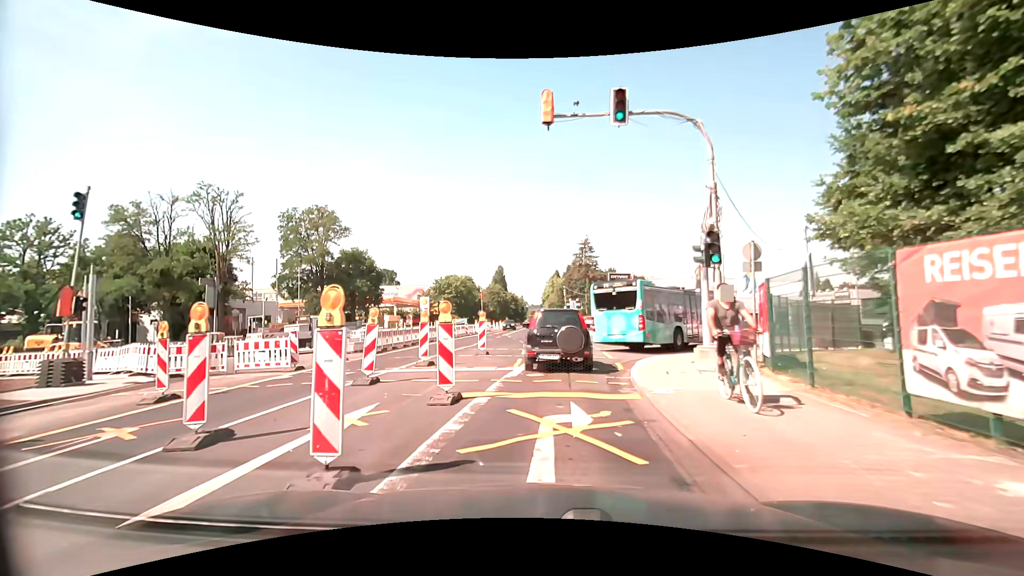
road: secondary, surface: asphalt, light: Day
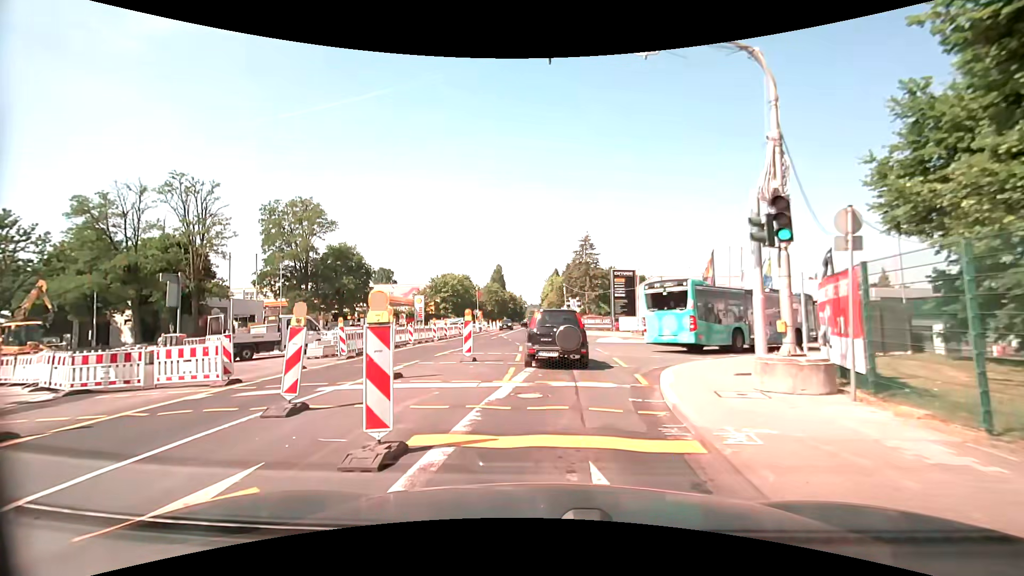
(0.0, +3.5) m; +1°
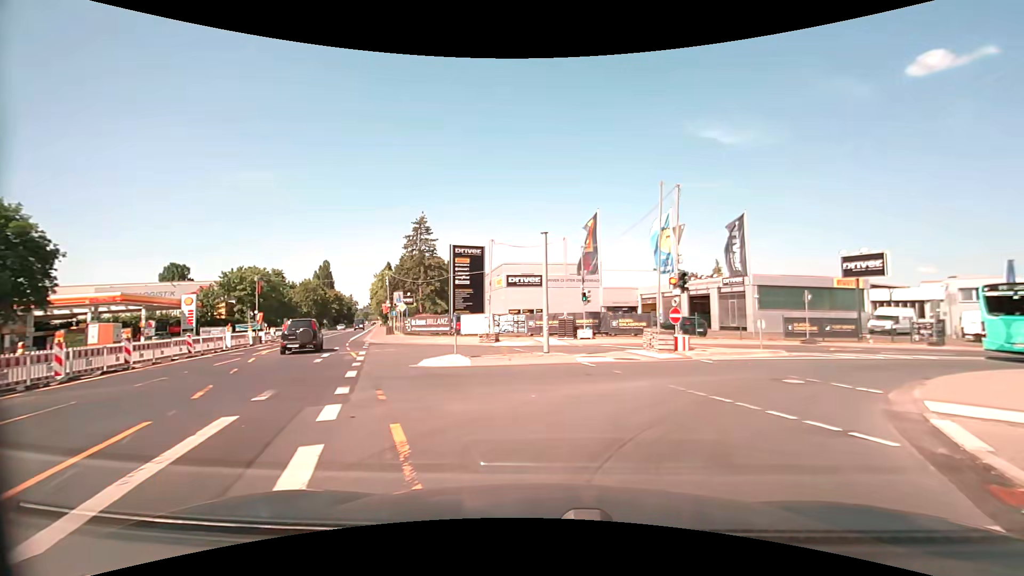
(+1.4, +17.1) m; +17°
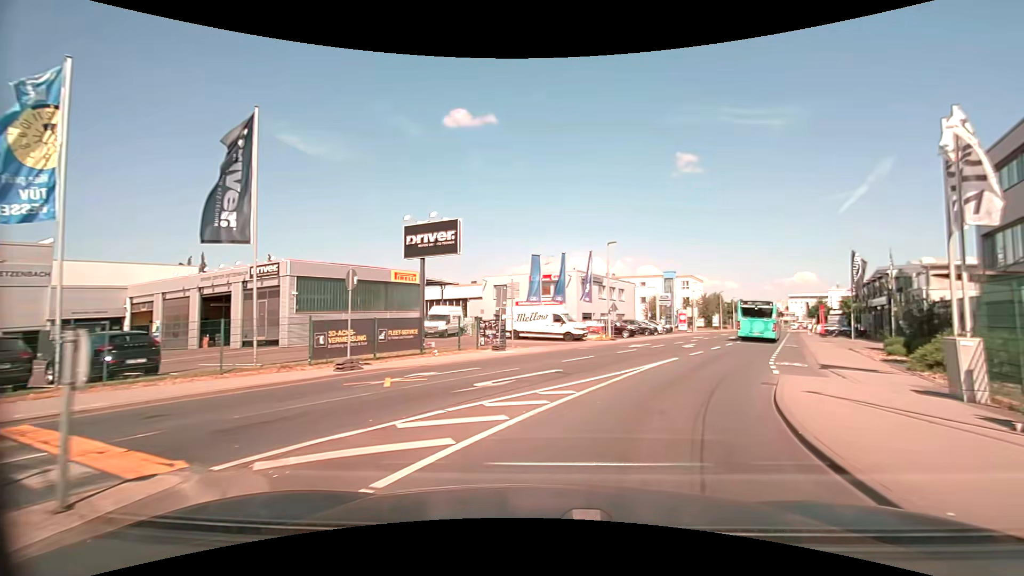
(+6.9, +15.7) m; +47°
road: tertiary
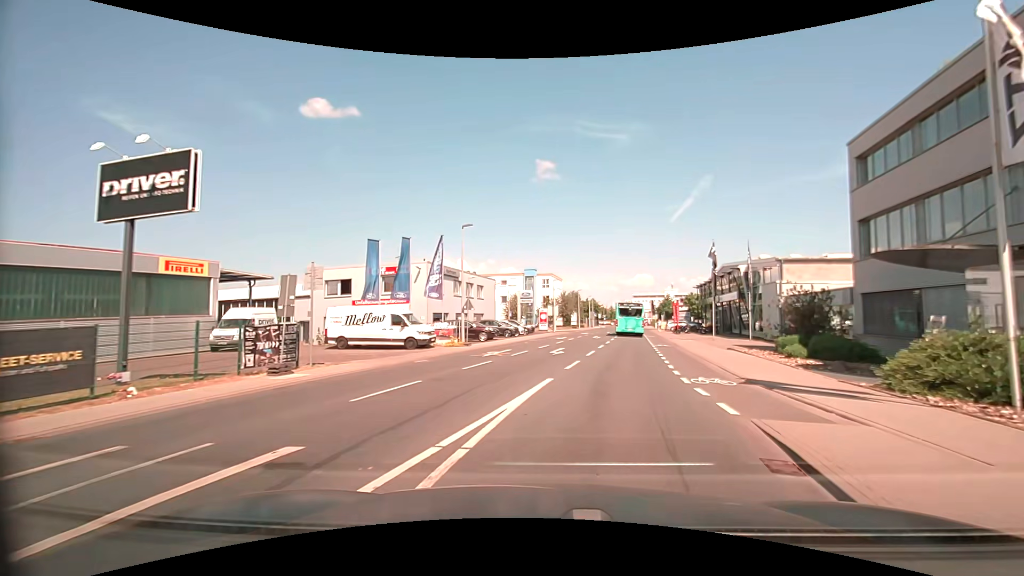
(+1.1, +7.9) m; +15°
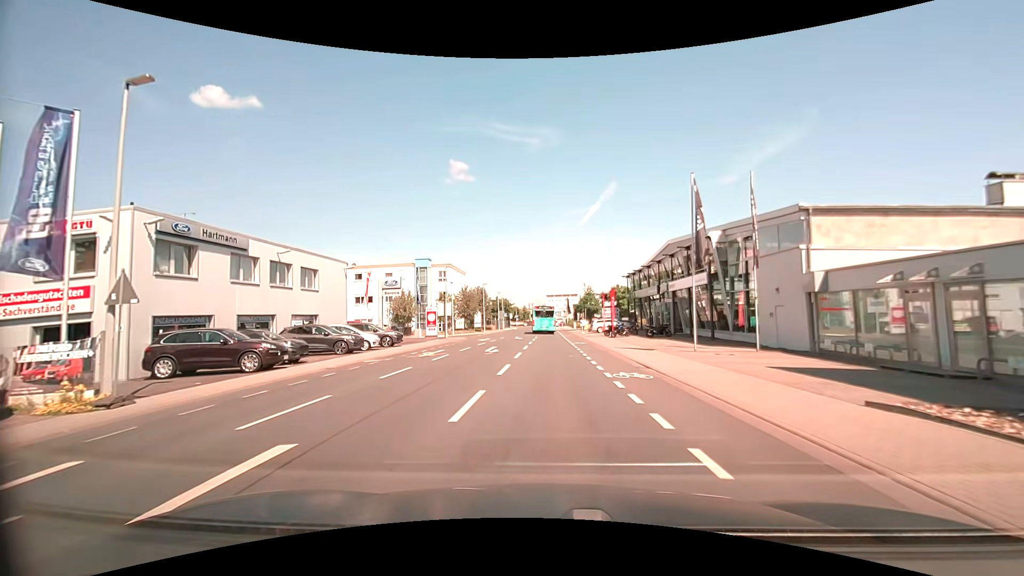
(+2.8, +19.4) m; +11°
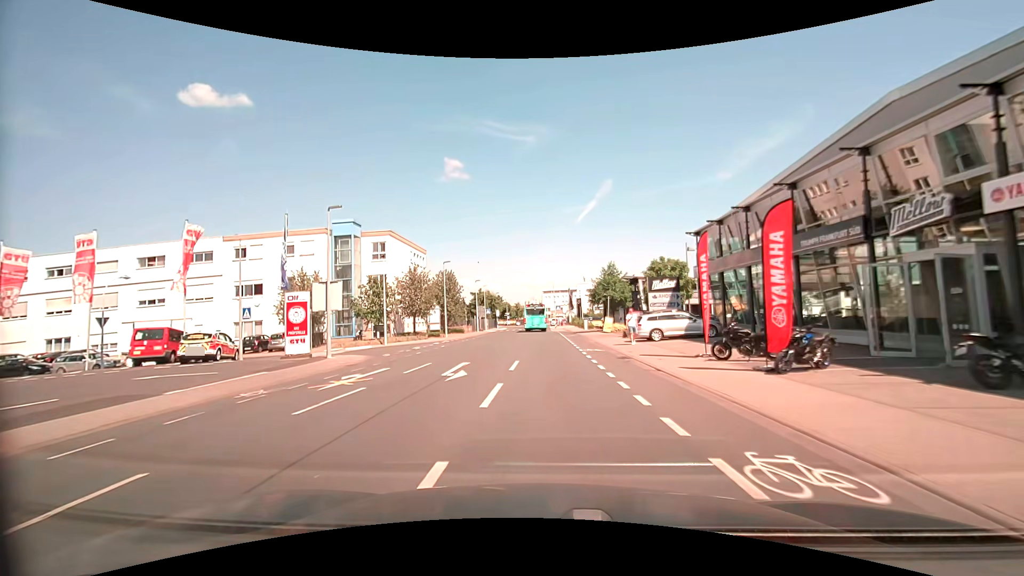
(0.0, +29.1) m; 0°
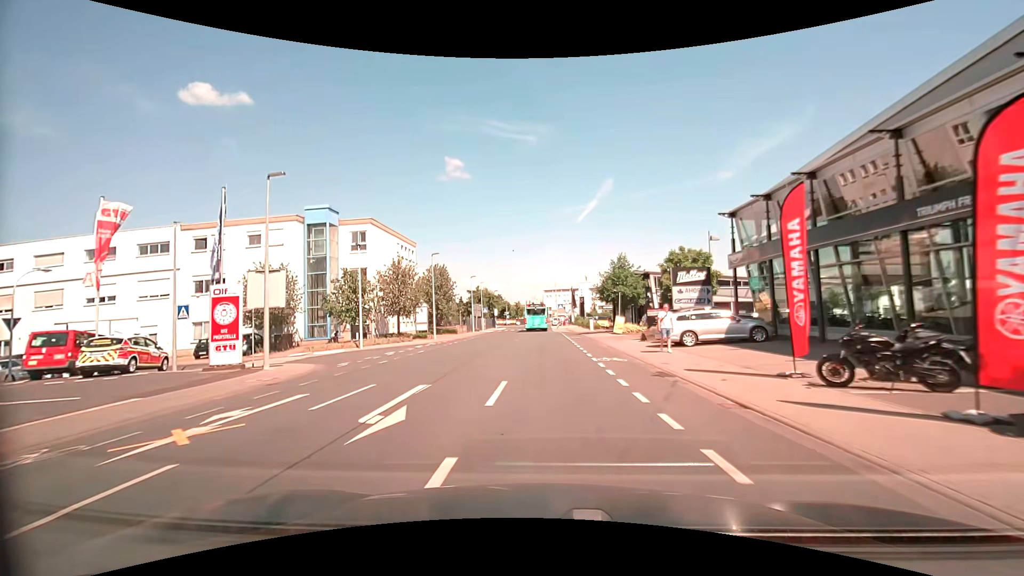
(0.0, +5.8) m; 0°
(0, +10) (0, +20) (0, +30) (0, +40) (-1, +50) (-1, +60) (-1, +70) (-2, +80) (-3, +90) (-3, +100) m
